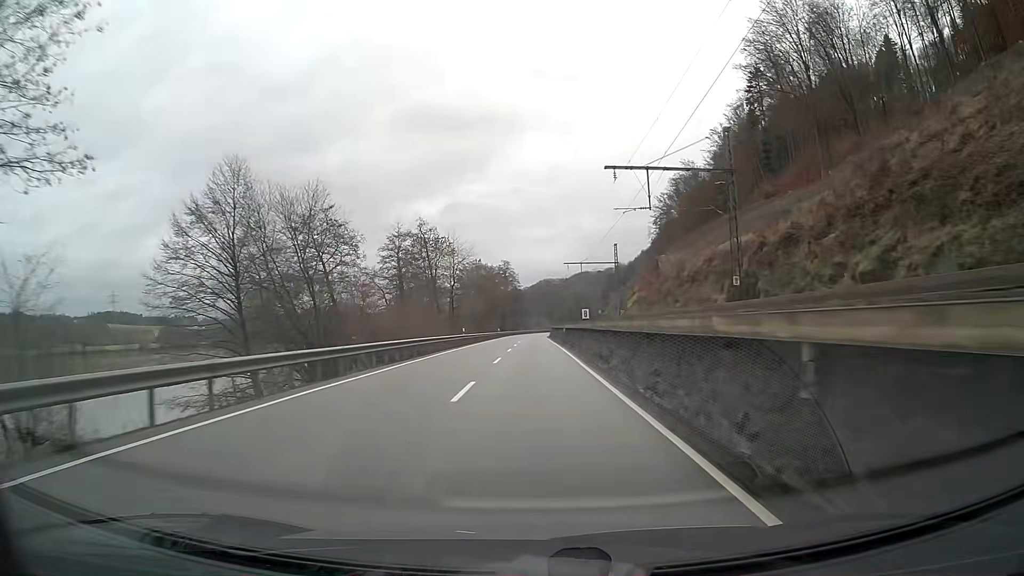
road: primary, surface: asphalt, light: Day
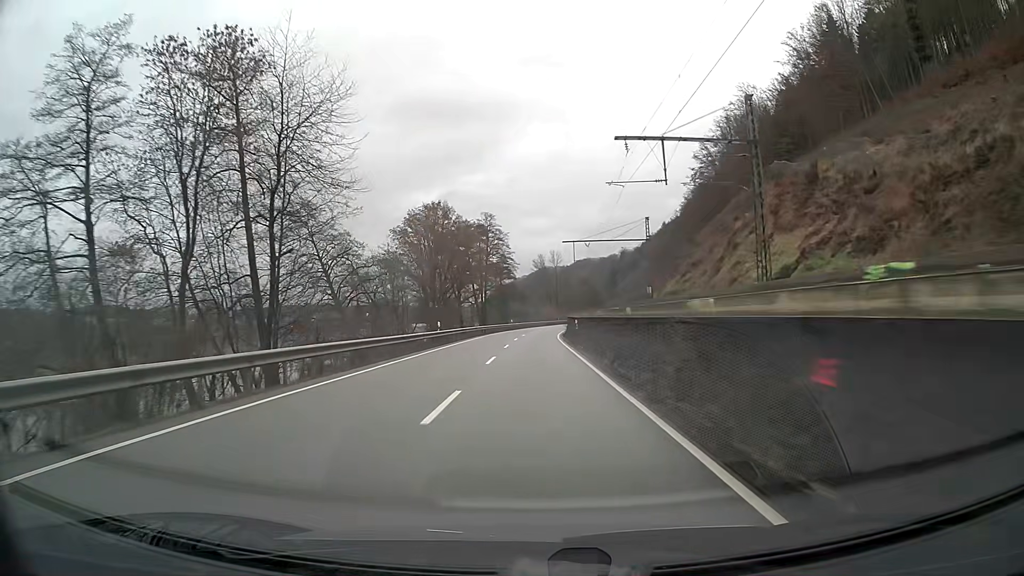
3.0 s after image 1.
(+0.5, +62.8) m; +1°
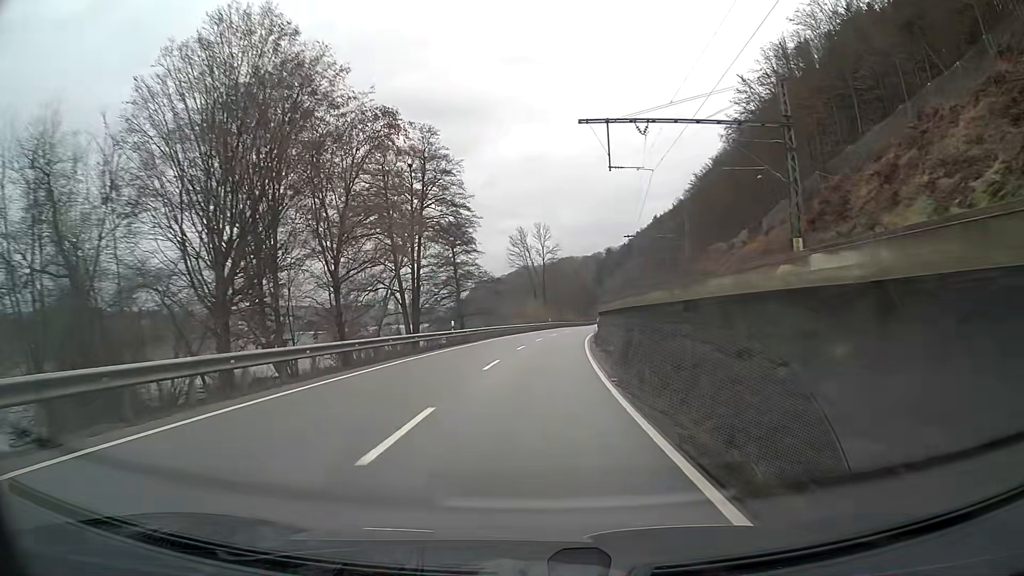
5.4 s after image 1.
(+0.6, +50.3) m; +2°
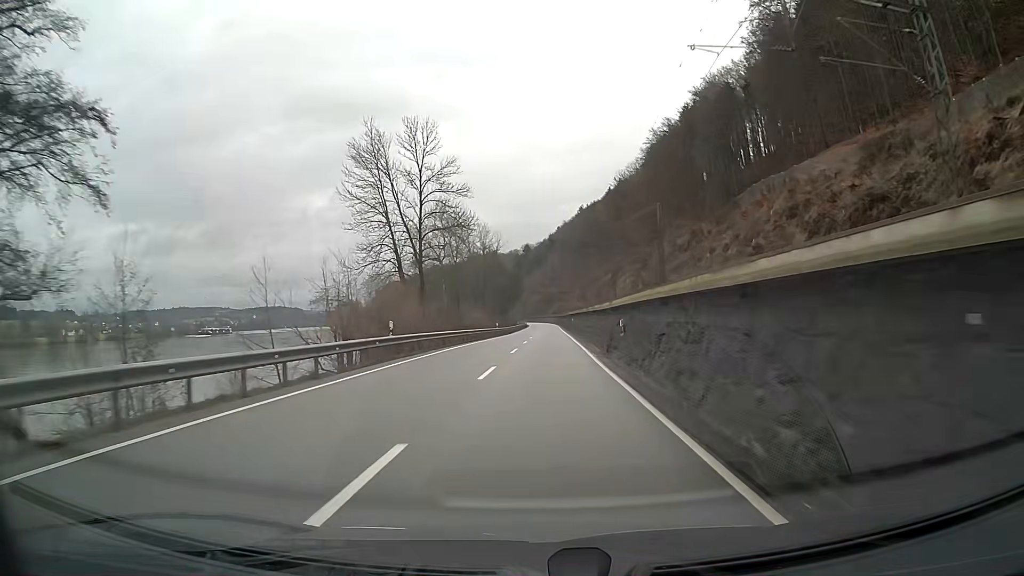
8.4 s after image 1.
(+3.9, +62.3) m; +7°
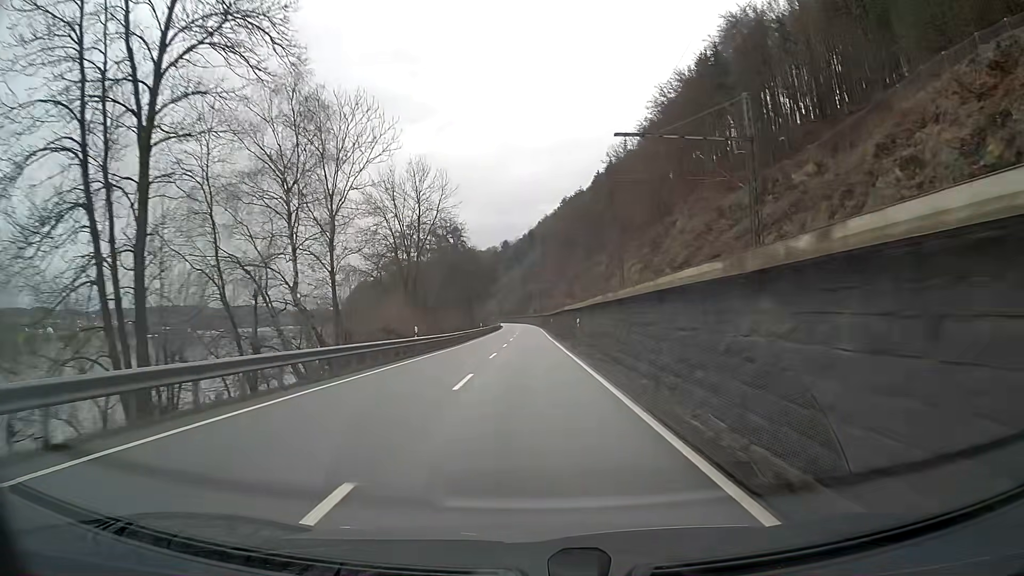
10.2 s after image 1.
(+0.7, +37.4) m; +1°
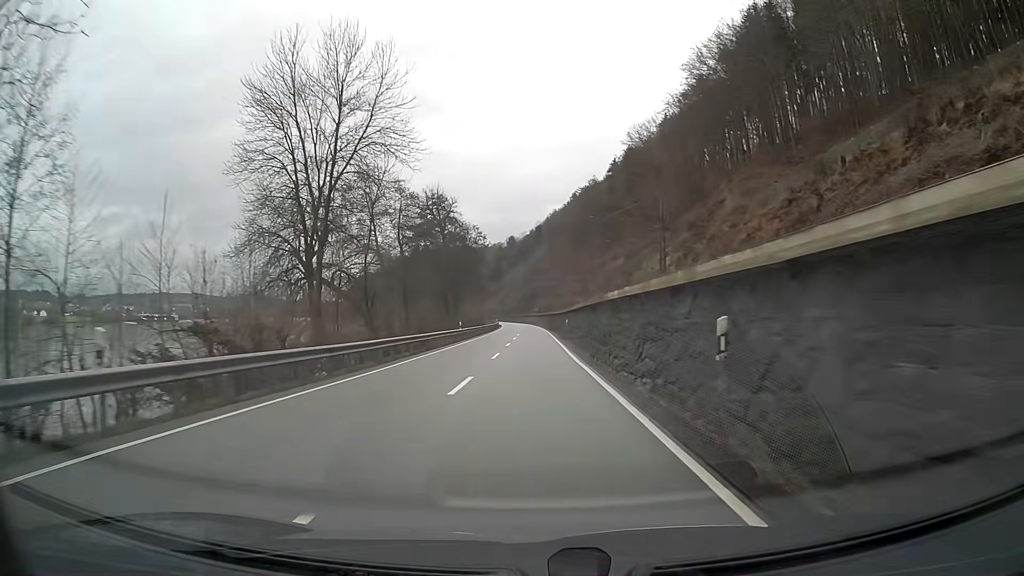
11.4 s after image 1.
(-0.1, +25.0) m; 0°
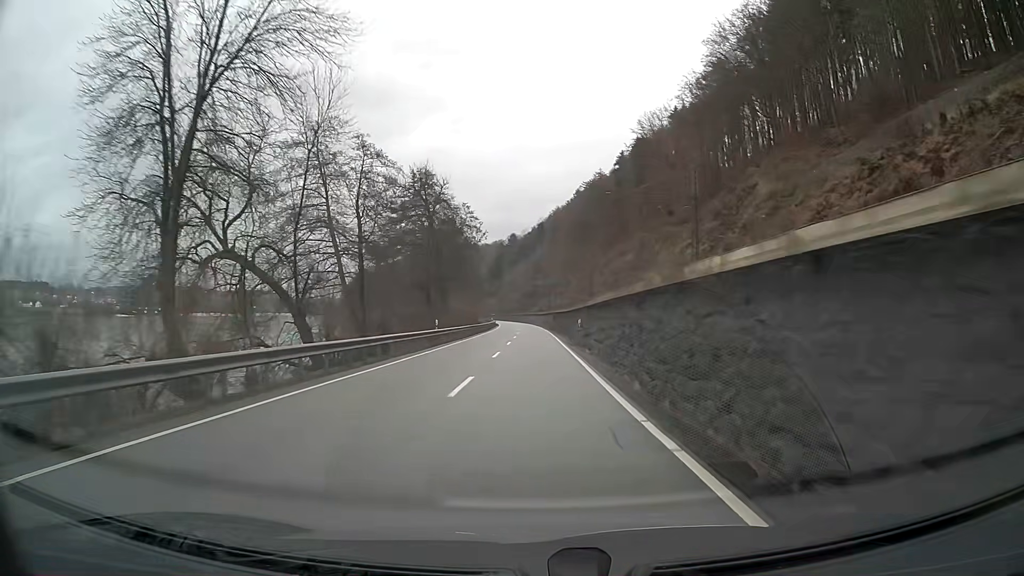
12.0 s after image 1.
(0.0, +12.5) m; 0°
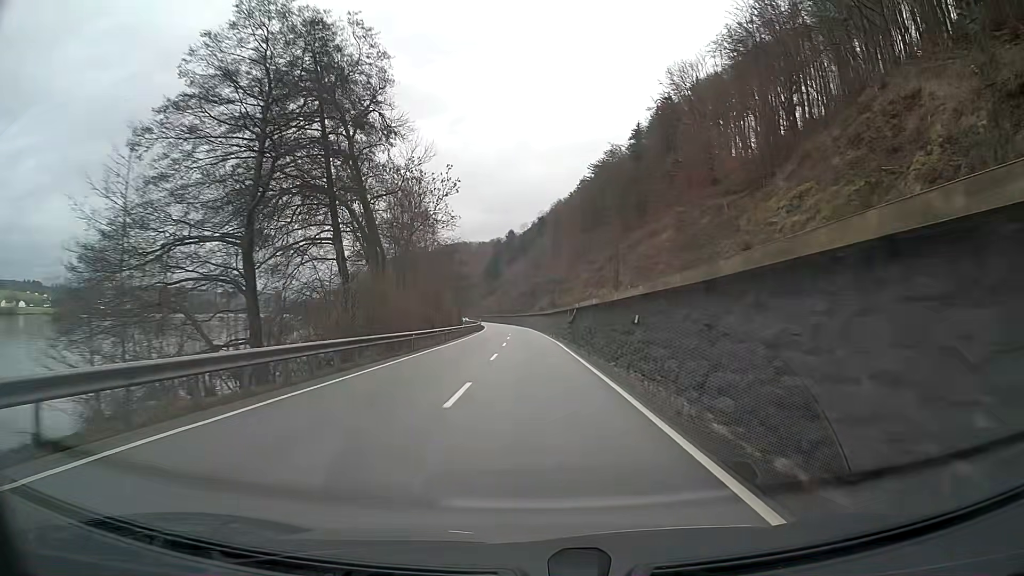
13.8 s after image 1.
(0.0, +37.5) m; 0°
